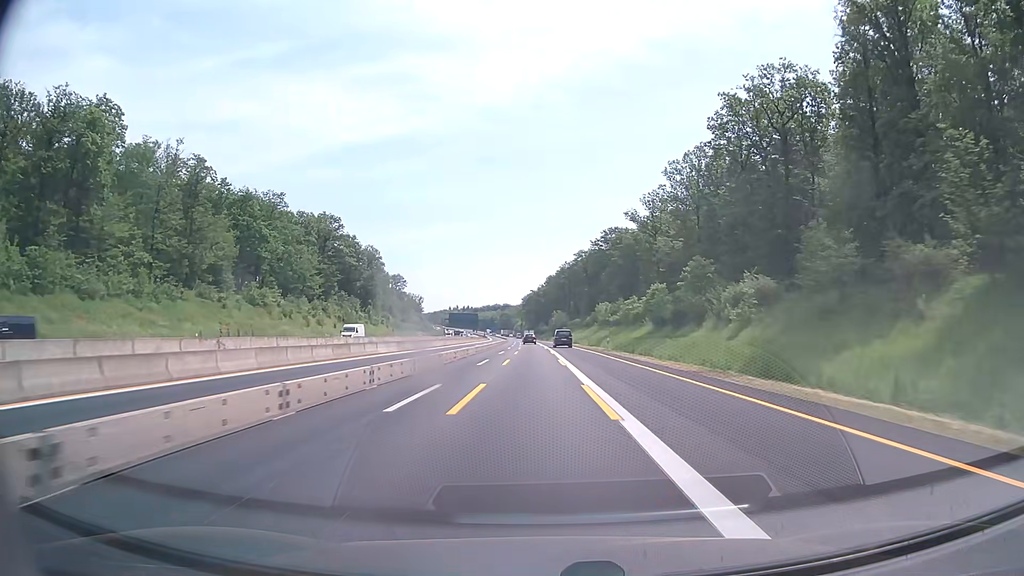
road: motorway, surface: asphalt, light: Day
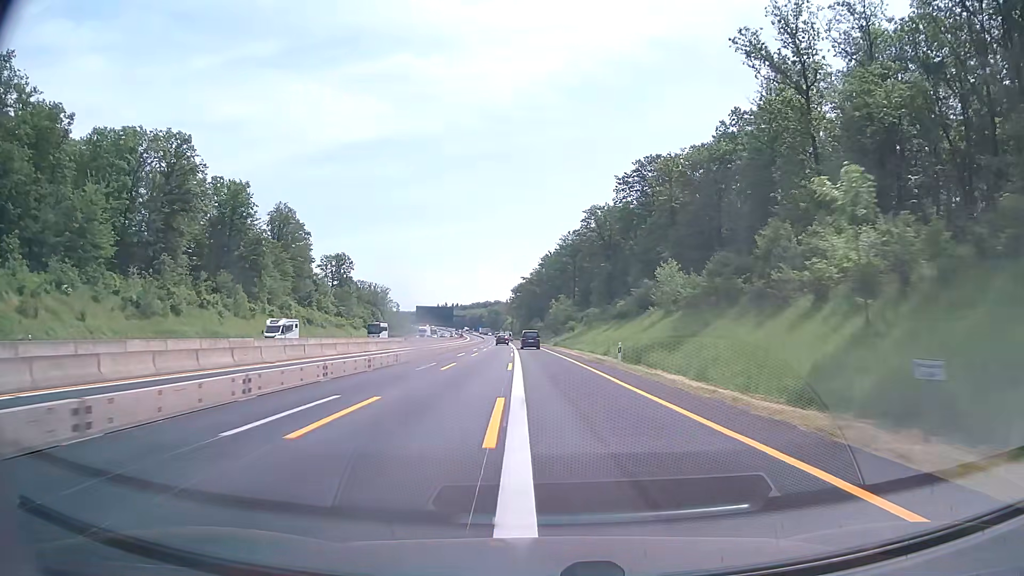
(+0.6, +74.7) m; +1°
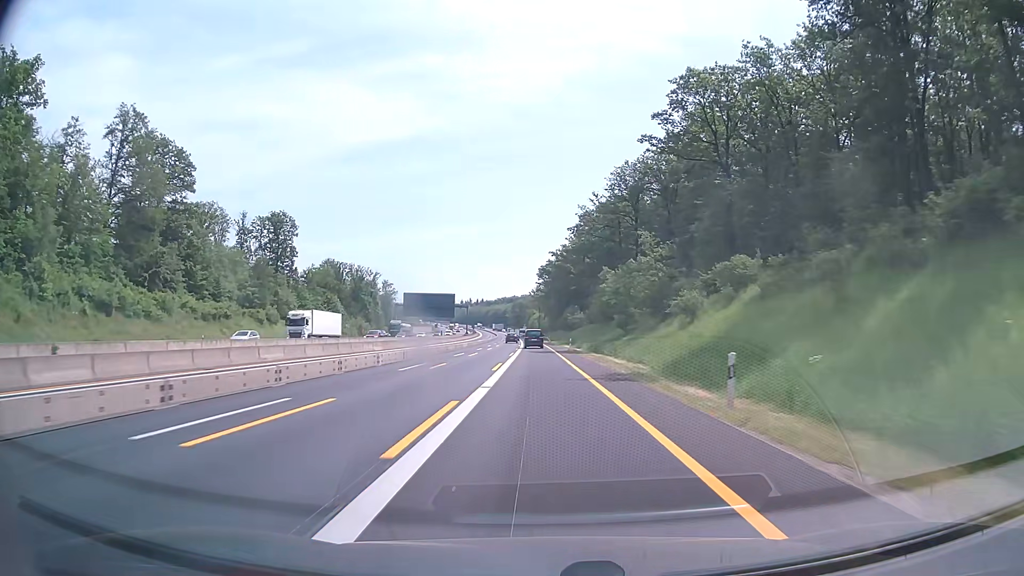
(-1.8, +73.6) m; -3°
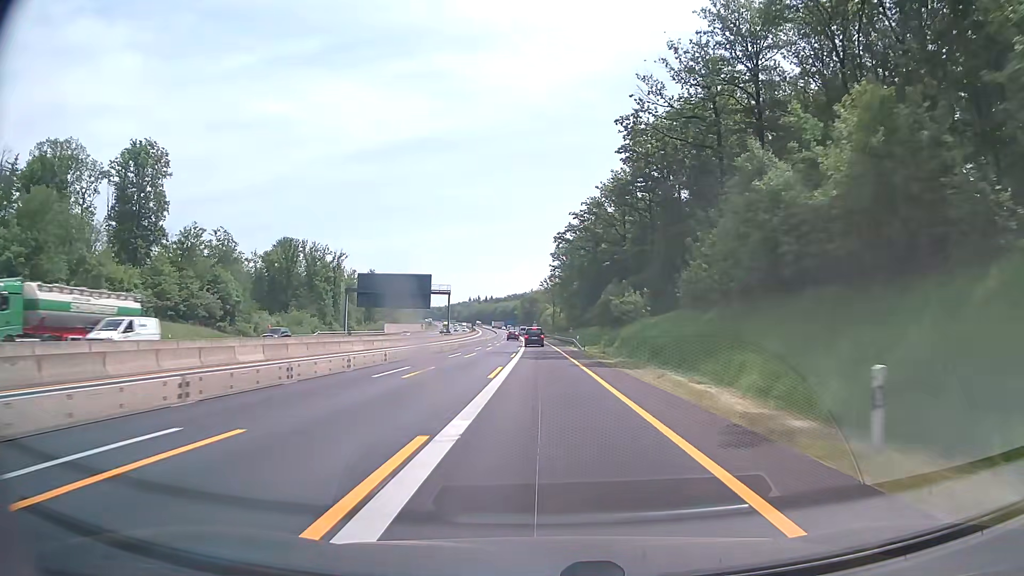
(-0.9, +59.4) m; -1°
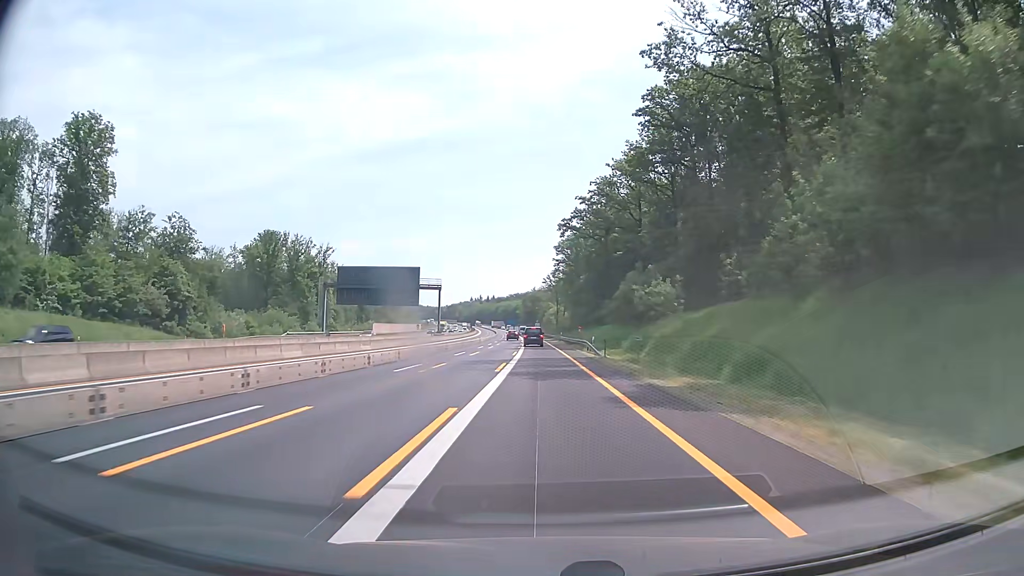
(-0.1, +14.9) m; 0°
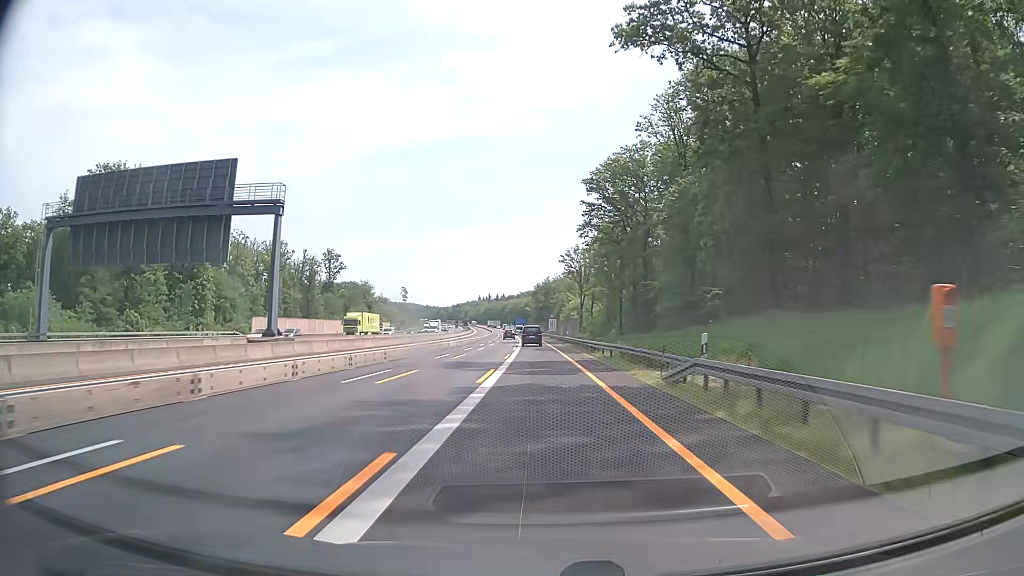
(-0.8, +73.9) m; -1°
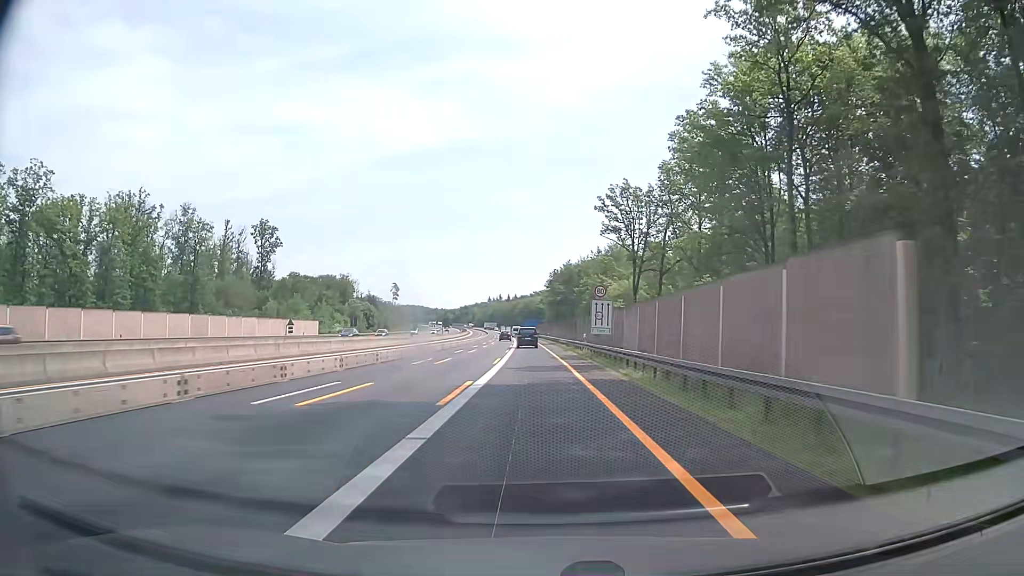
(-1.0, +71.8) m; -1°
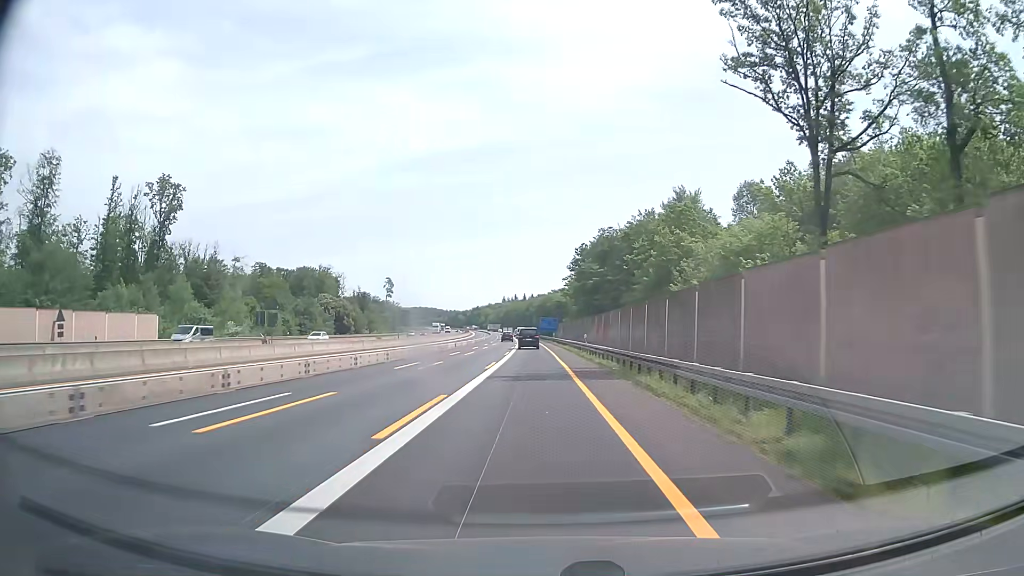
(-0.6, +57.3) m; -1°
(0, +10) (0, +20) (0, +30) (0, +40) (-1, +50) (-1, +60) (-1, +70) (-1, +80) (-2, +90) (-2, +100) m
